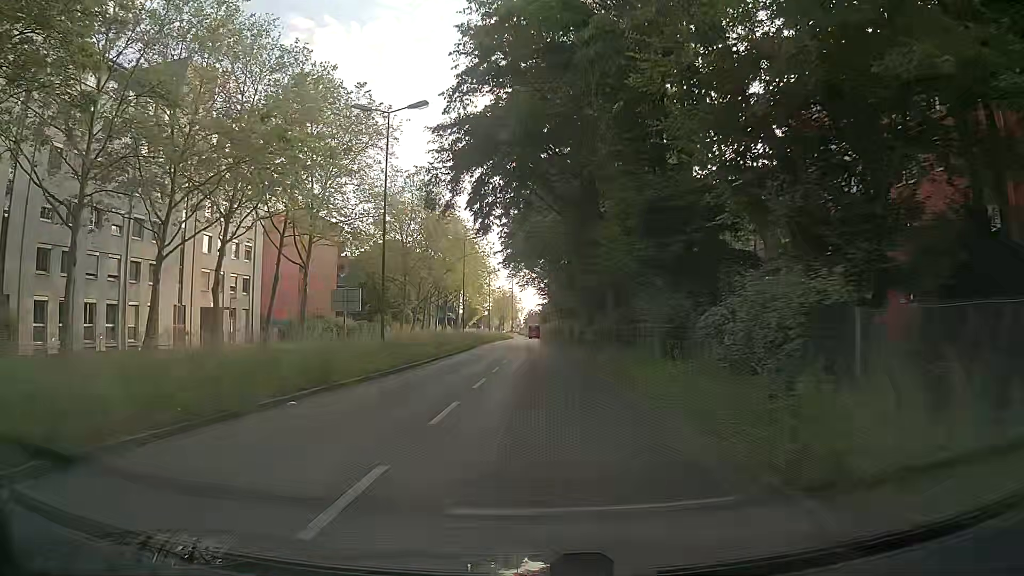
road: secondary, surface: asphalt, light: Day
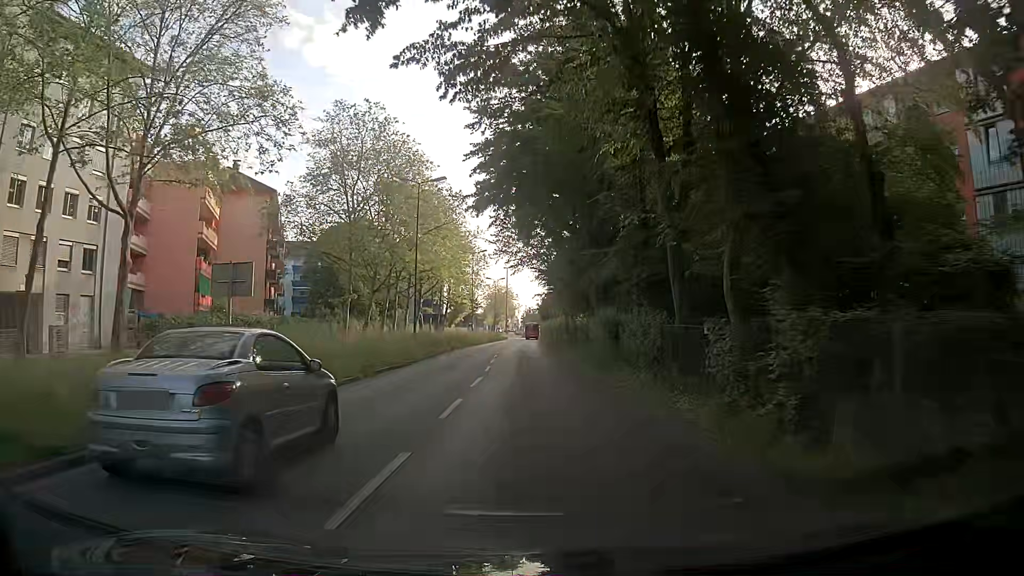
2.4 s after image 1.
(0.0, +23.1) m; -1°
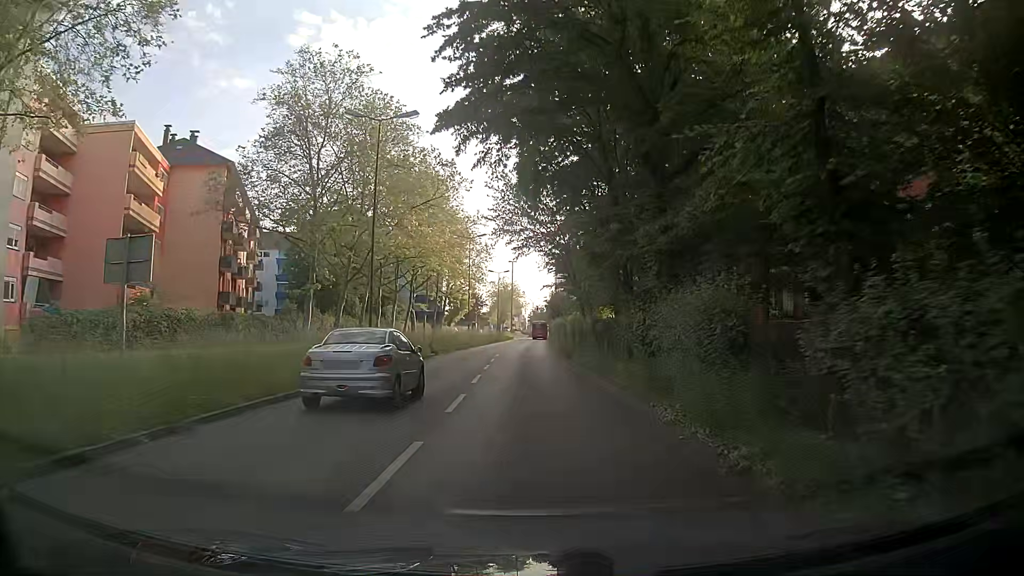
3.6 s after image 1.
(+0.1, +11.5) m; +1°
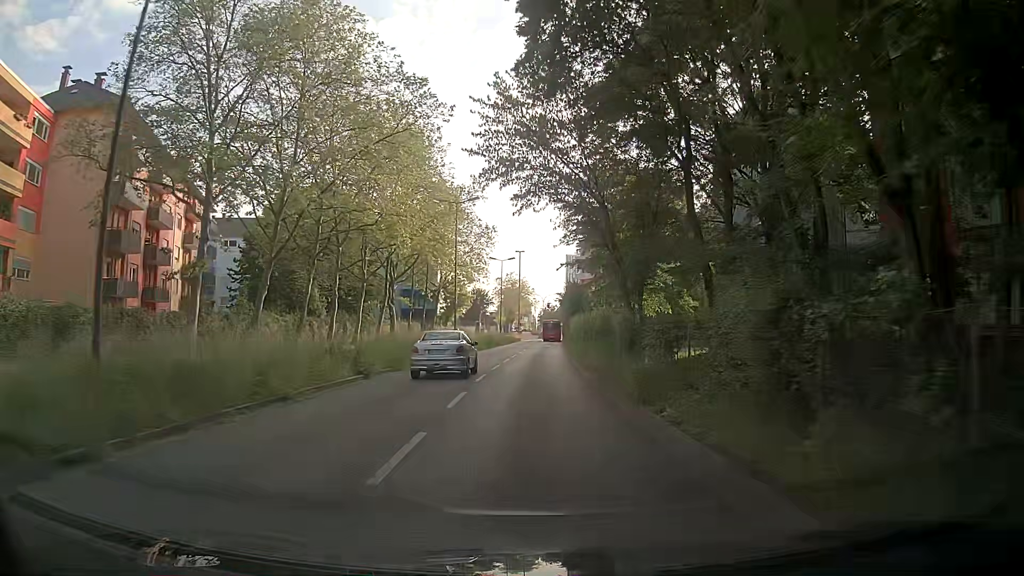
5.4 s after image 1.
(-0.5, +17.2) m; -2°
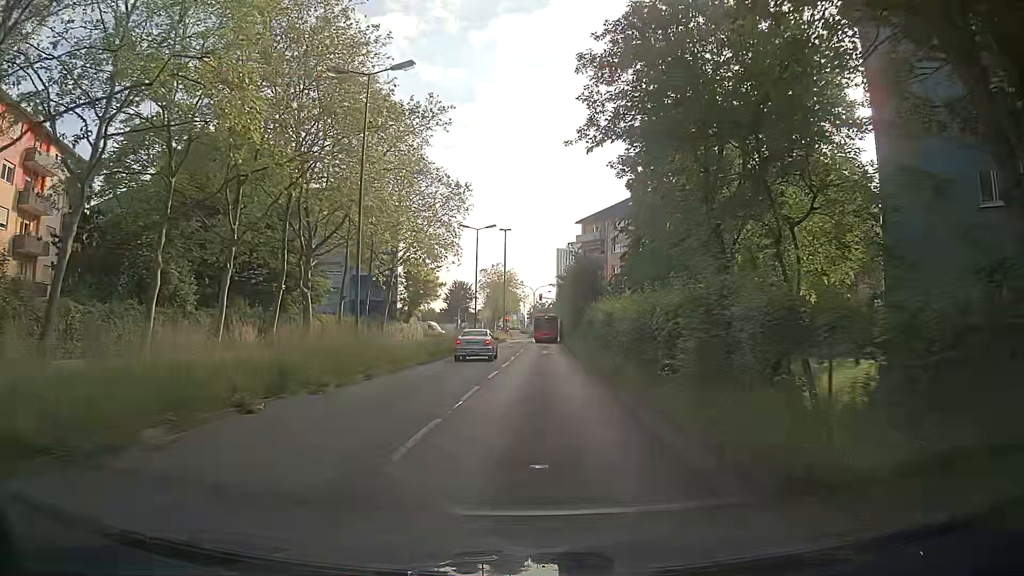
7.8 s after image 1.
(+0.2, +22.7) m; 0°
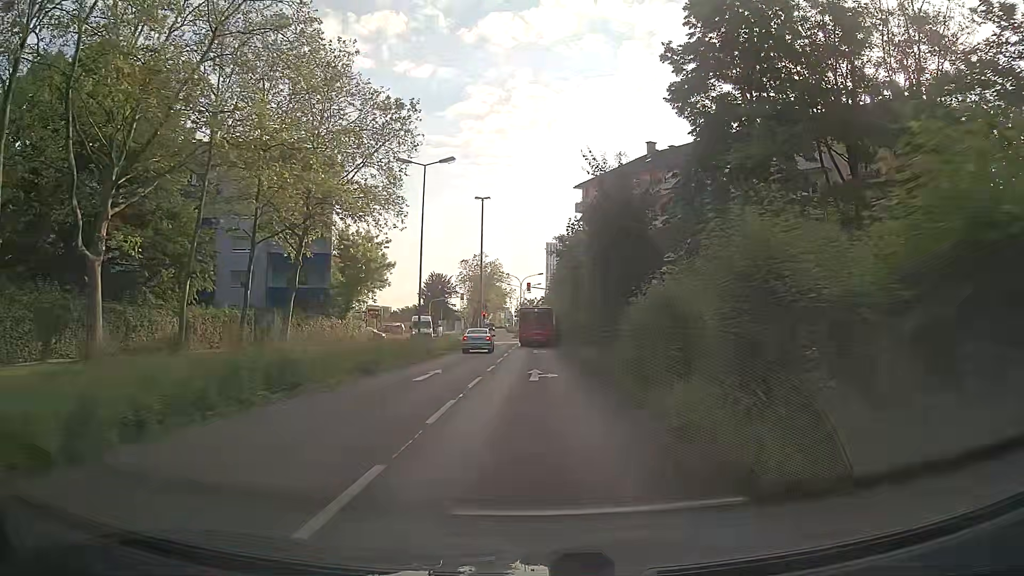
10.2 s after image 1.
(+0.4, +21.2) m; +2°
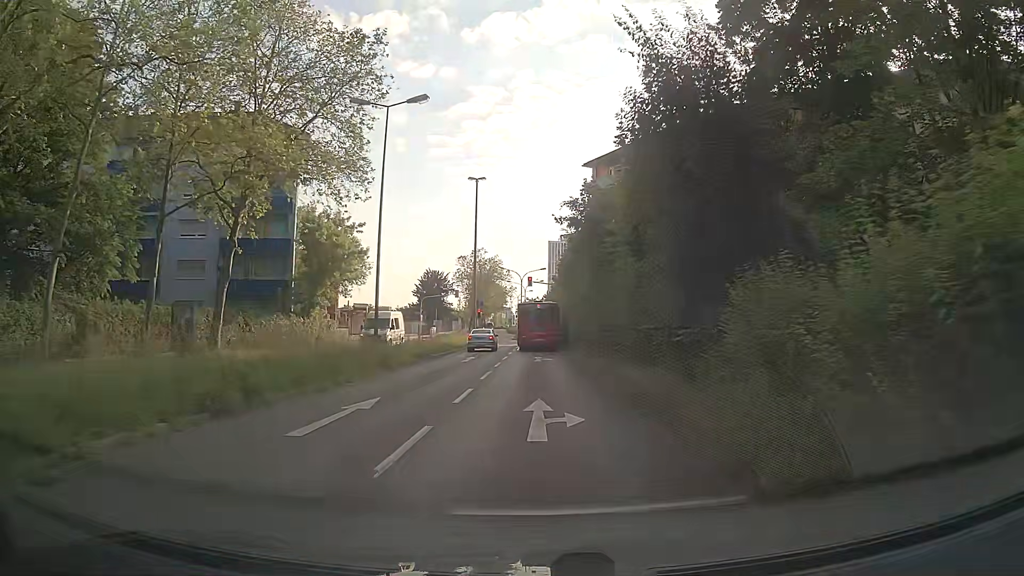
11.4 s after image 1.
(0.0, +9.2) m; 0°
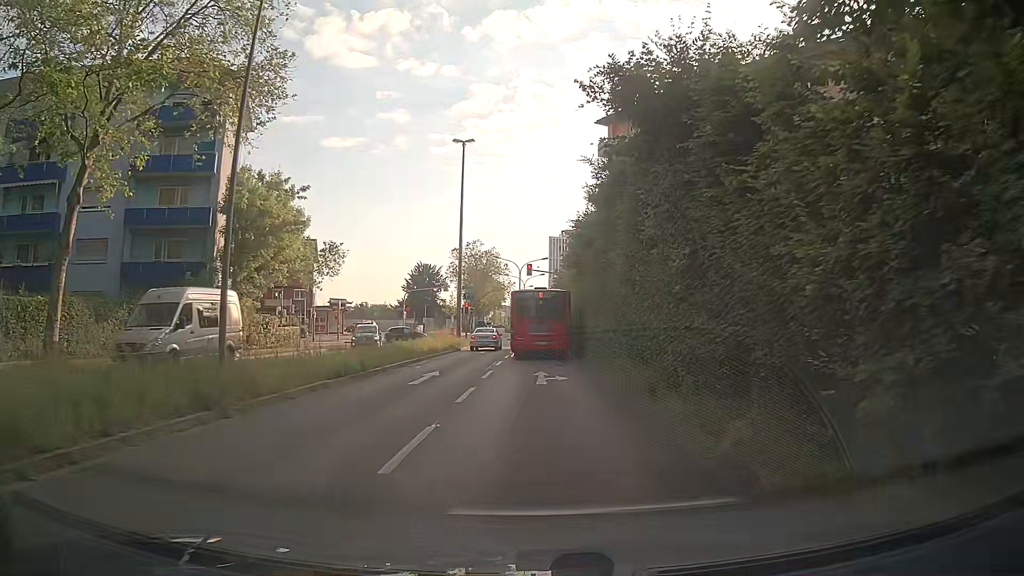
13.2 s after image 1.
(-0.1, +11.9) m; -2°
